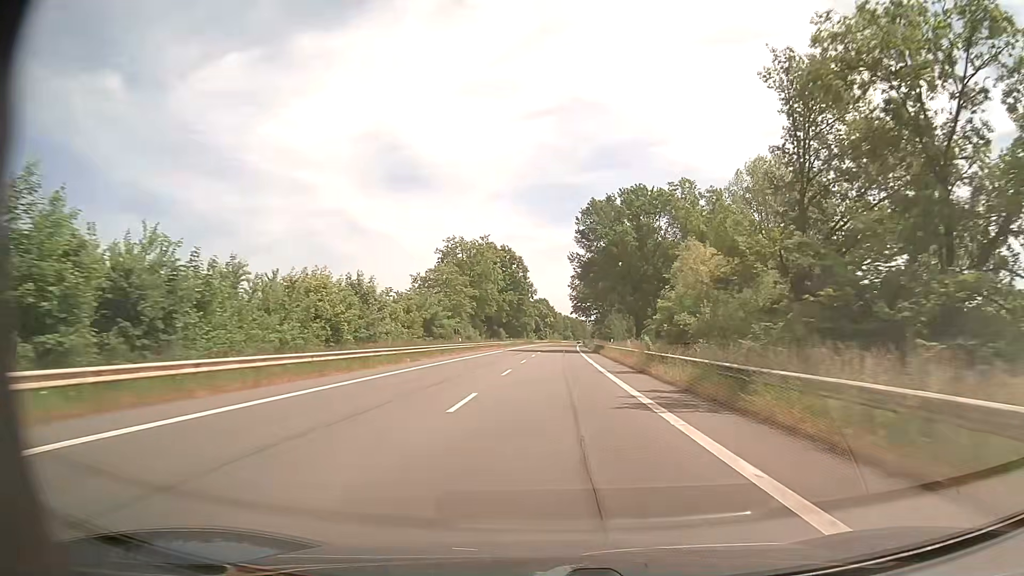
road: secondary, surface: asphalt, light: Day
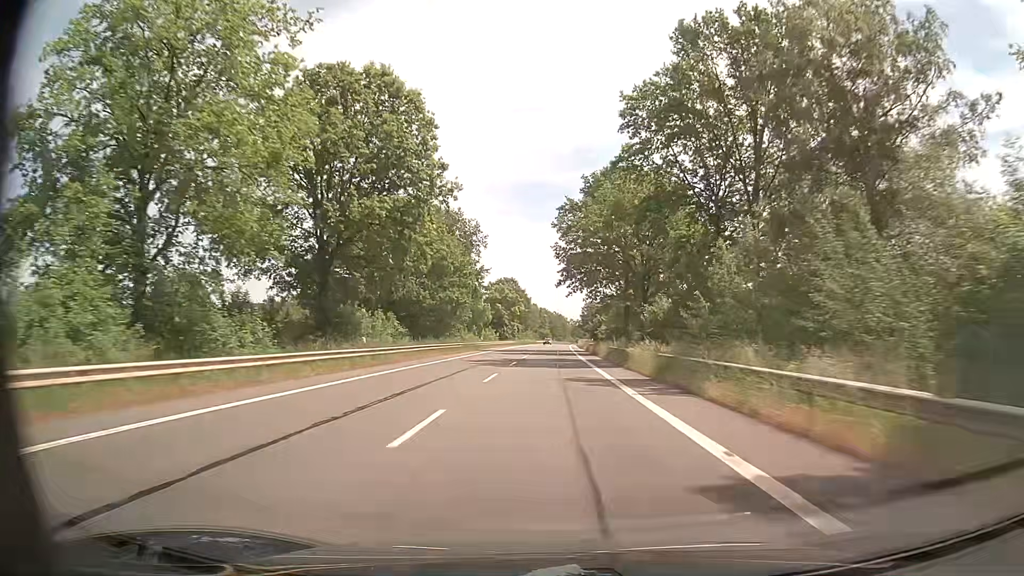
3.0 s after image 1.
(+2.0, +77.1) m; +2°
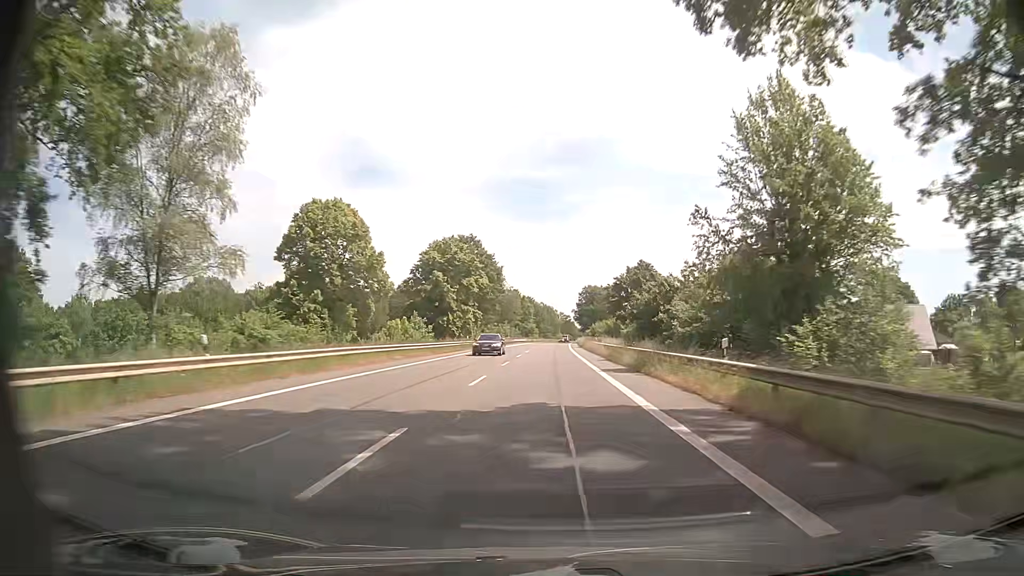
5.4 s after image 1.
(+0.7, +63.0) m; +1°
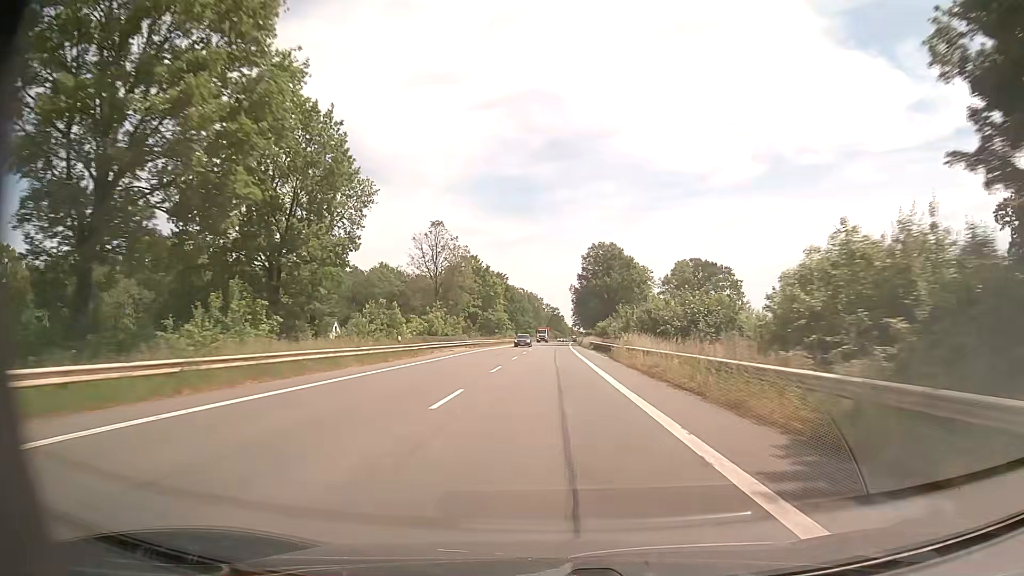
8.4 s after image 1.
(+1.0, +78.1) m; +1°
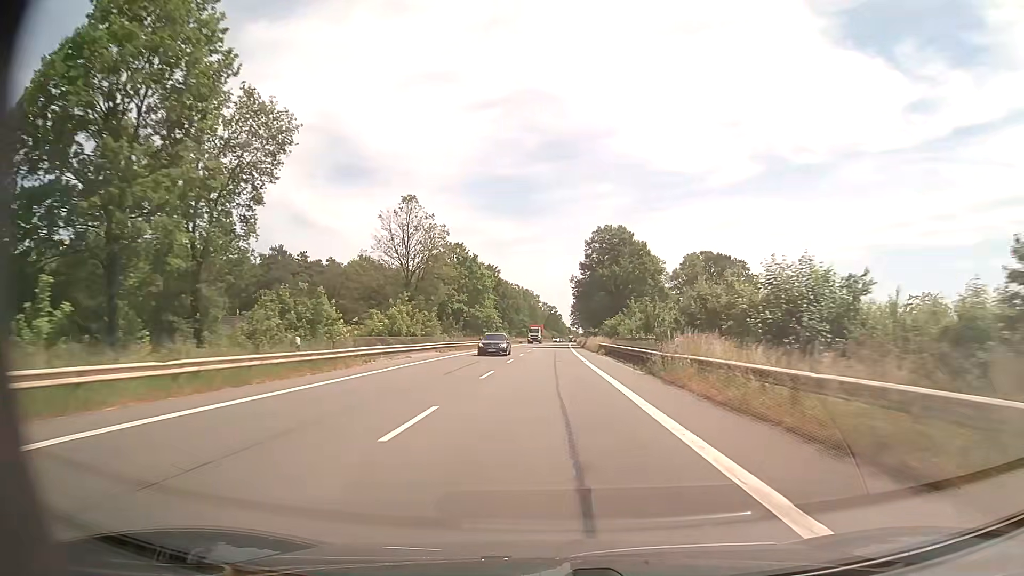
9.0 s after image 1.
(+0.1, +15.6) m; 0°
(0, +10) (0, +20) (0, +30) (0, +40) (0, +50) (+1, +60) (+1, +70) (+1, +80) (+1, +90) (+2, +100) m
